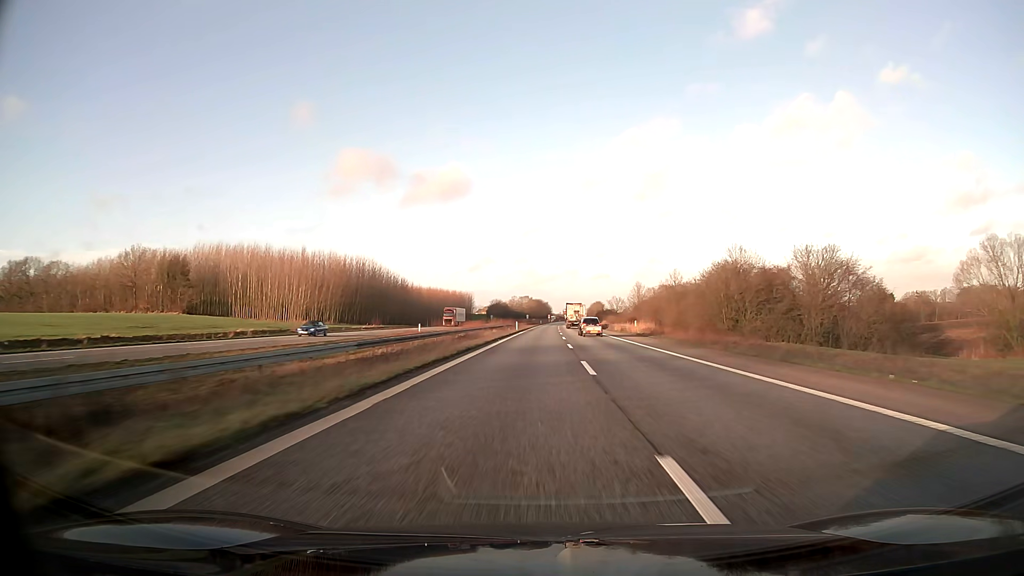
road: motorway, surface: asphalt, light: Day
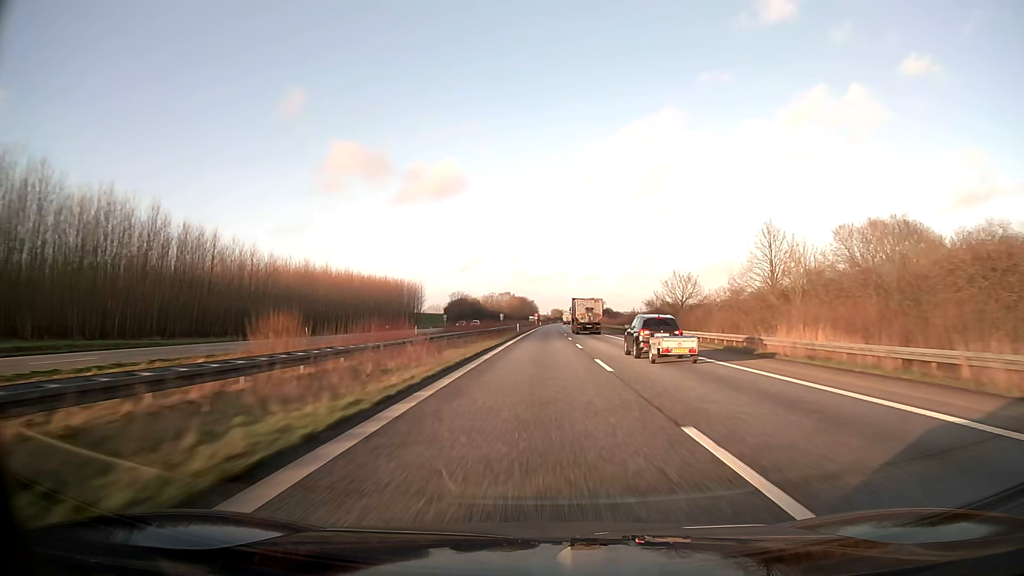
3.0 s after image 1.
(+1.2, +103.0) m; +1°
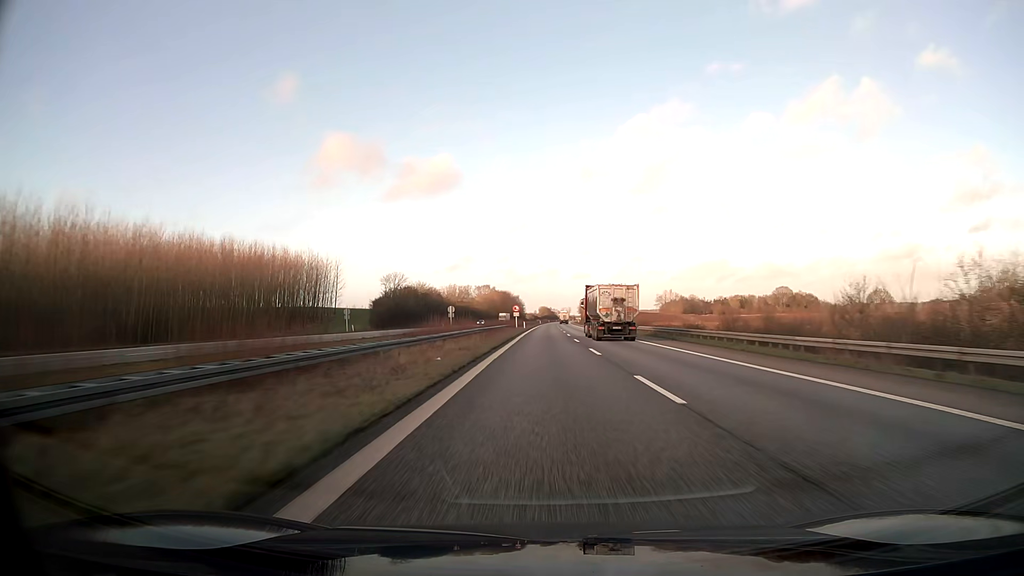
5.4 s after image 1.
(+0.6, +82.5) m; +1°
(0, +10) (0, +20) (0, +30) (0, +40) (0, +50) (0, +60) (+1, +70) (+1, +80) (+1, +90) (+1, +100) m
